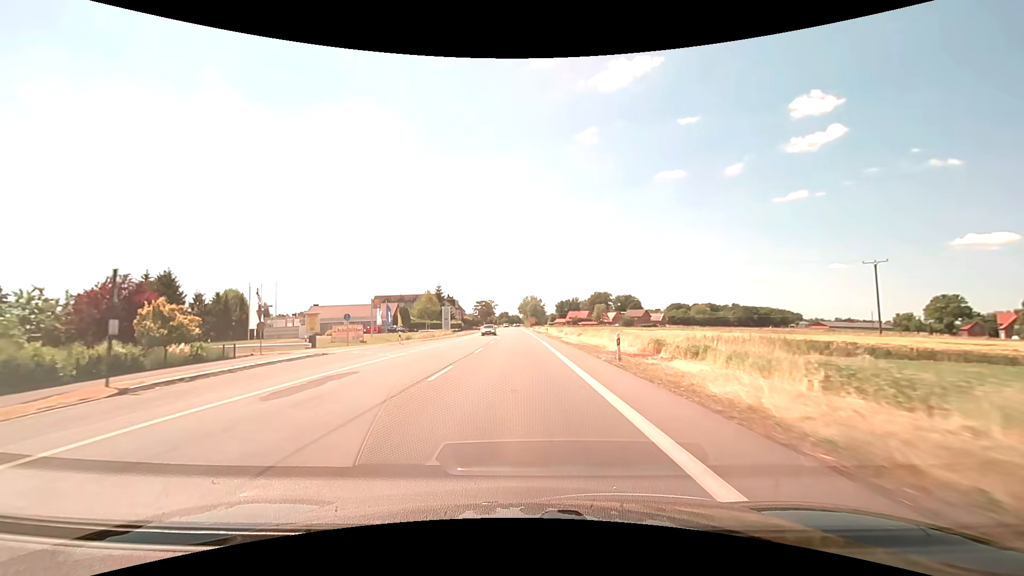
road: primary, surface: asphalt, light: Day
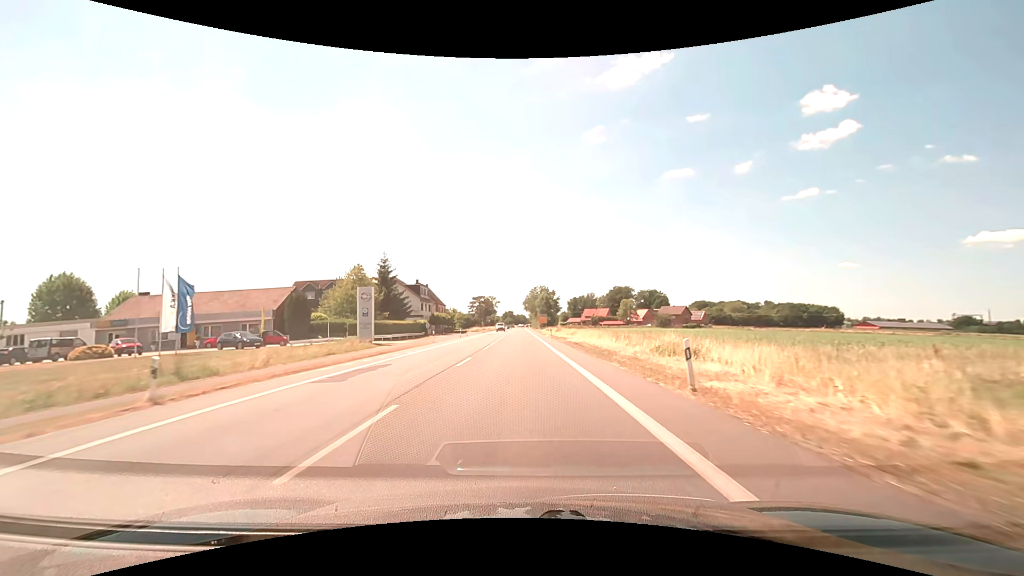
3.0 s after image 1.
(-0.7, +55.5) m; -1°
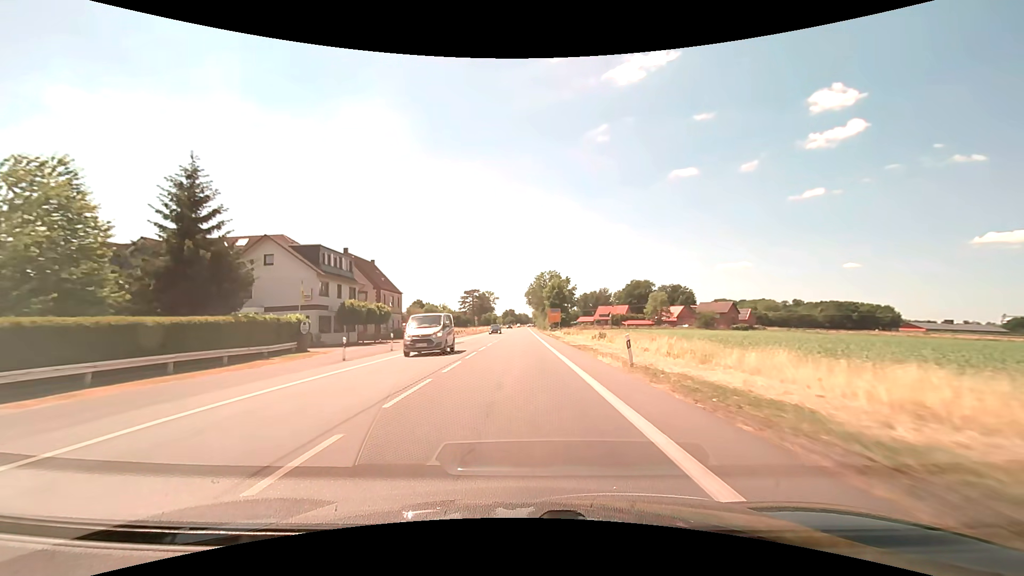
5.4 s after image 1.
(-0.1, +44.4) m; 0°
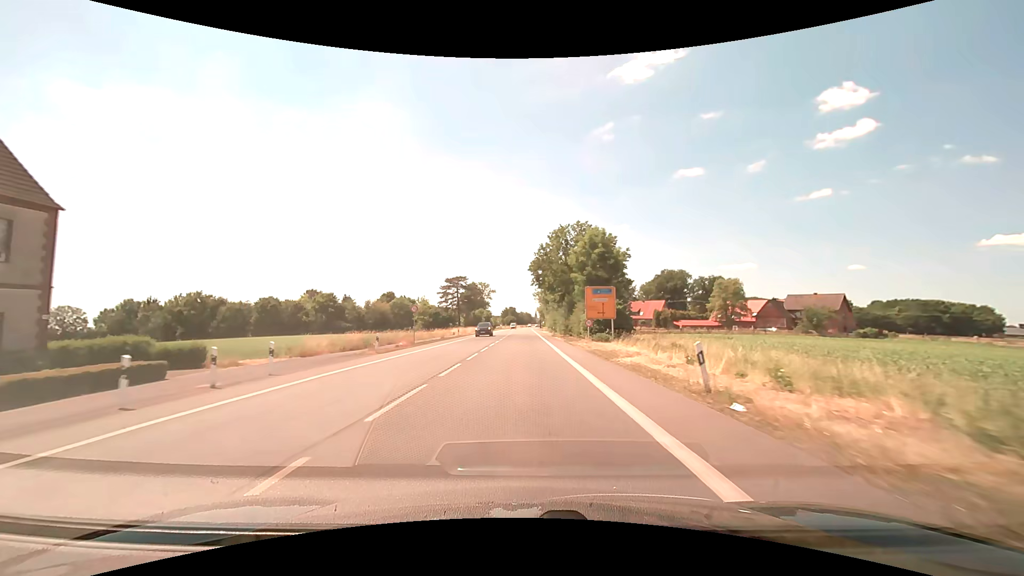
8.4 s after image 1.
(-0.2, +55.5) m; 0°
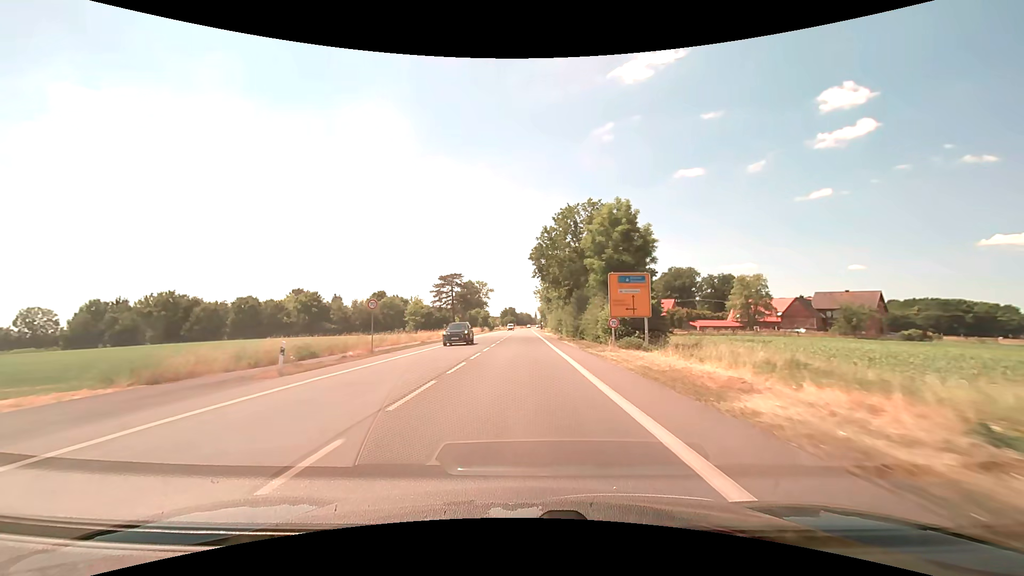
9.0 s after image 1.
(0.0, +11.1) m; 0°
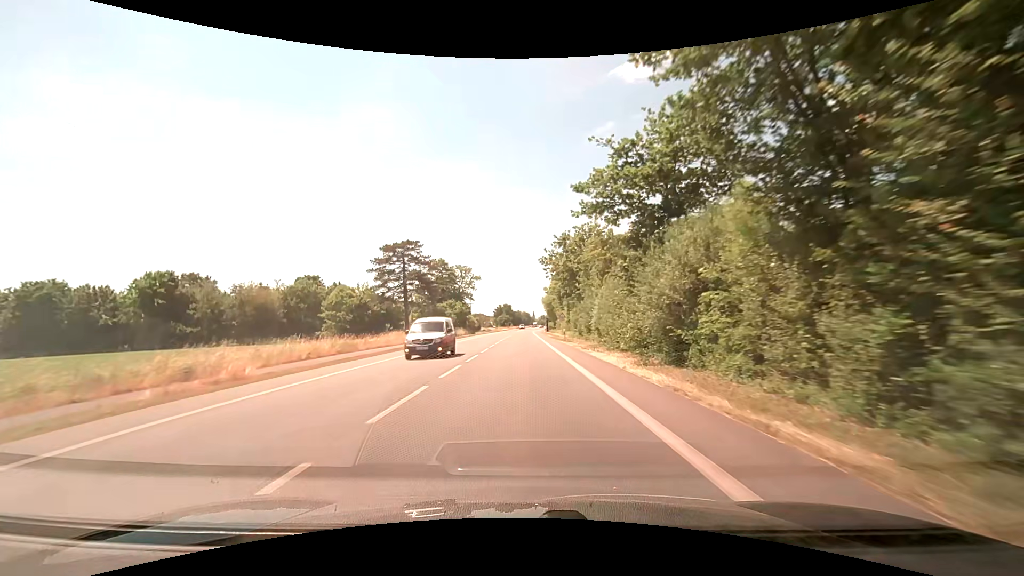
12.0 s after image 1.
(+0.2, +55.4) m; 0°
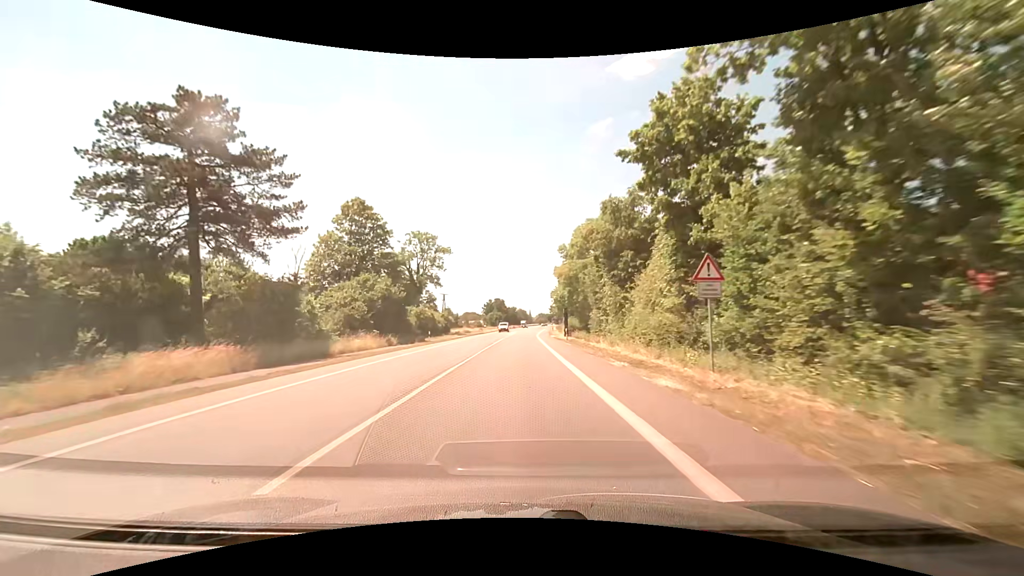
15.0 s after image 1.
(+0.3, +55.5) m; +1°
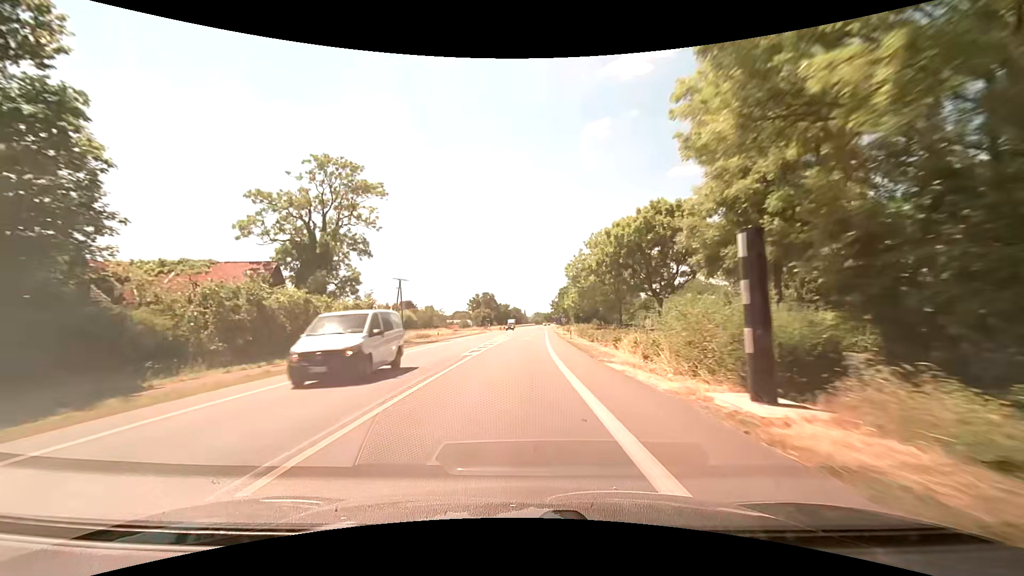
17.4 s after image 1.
(+0.1, +44.5) m; 0°
(0, +10) (0, +20) (0, +30) (+1, +40) (+1, +50) (+1, +60) (+1, +70) (+2, +80) (+2, +90) (+3, +100) m
